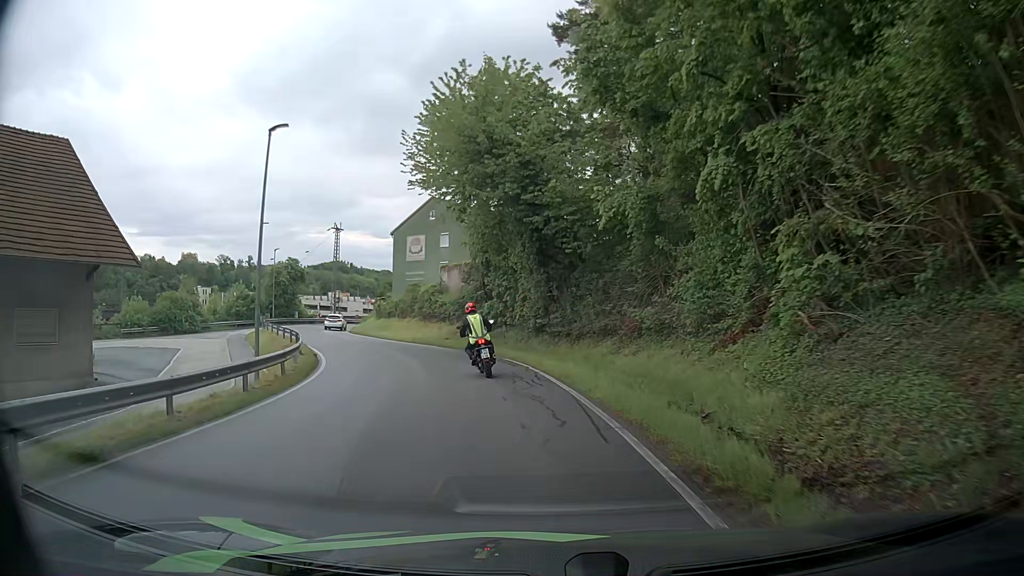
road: residential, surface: asphalt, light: Day
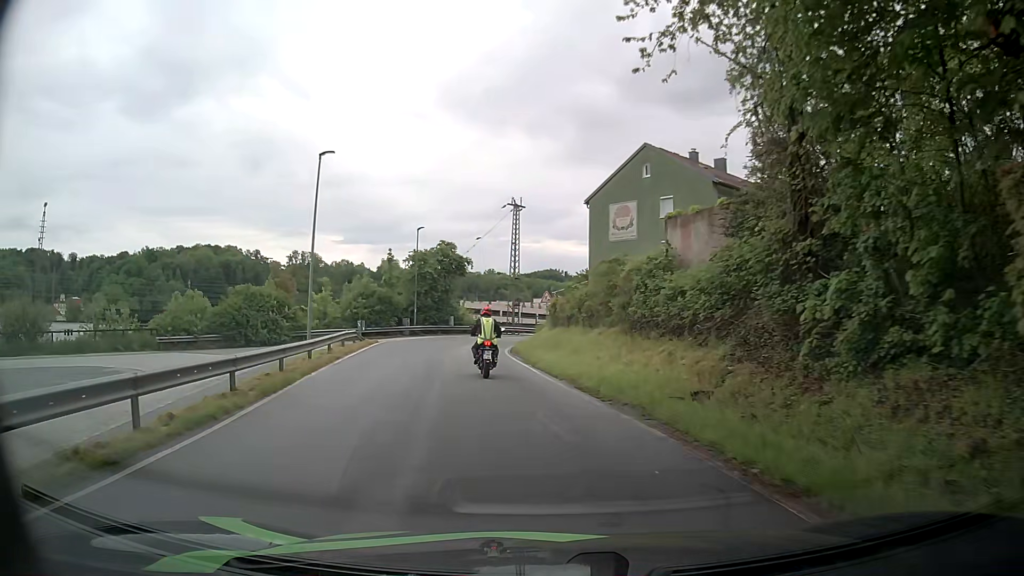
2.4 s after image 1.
(-3.8, +22.9) m; -20°
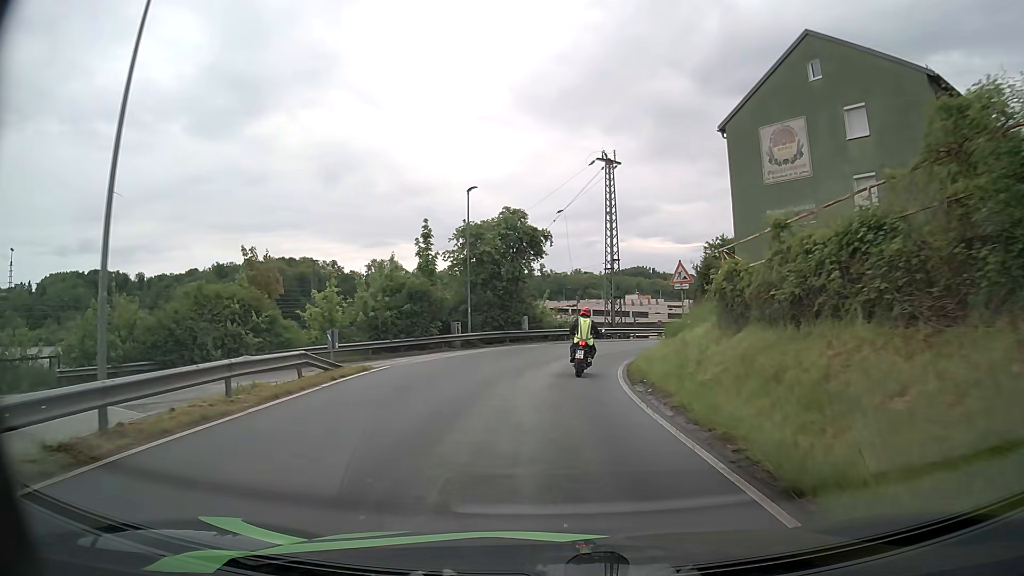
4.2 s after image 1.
(-1.4, +17.3) m; -7°
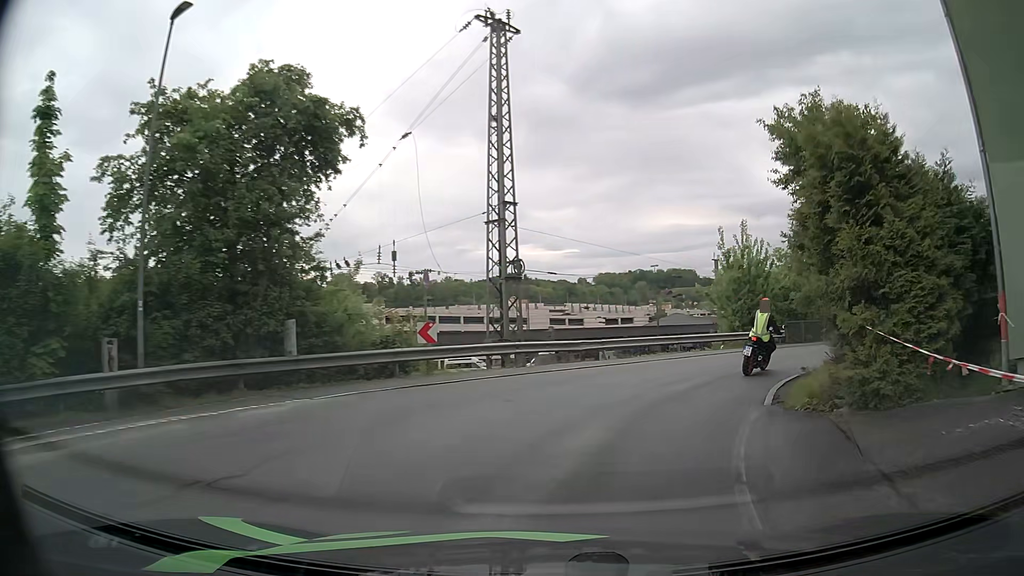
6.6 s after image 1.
(+0.9, +22.4) m; +10°
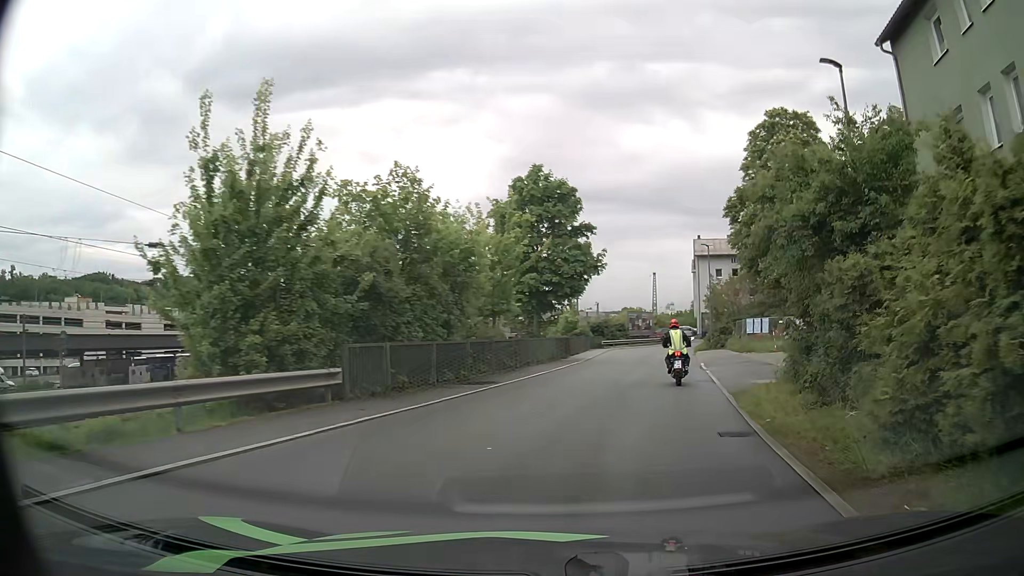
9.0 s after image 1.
(+5.9, +18.5) m; +36°
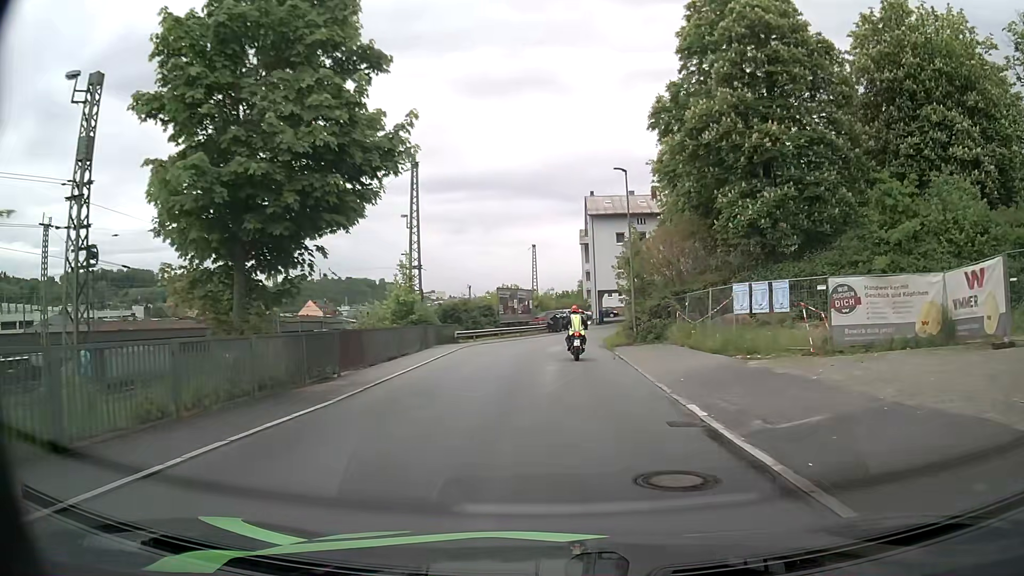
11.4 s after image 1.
(+3.2, +21.7) m; +11°
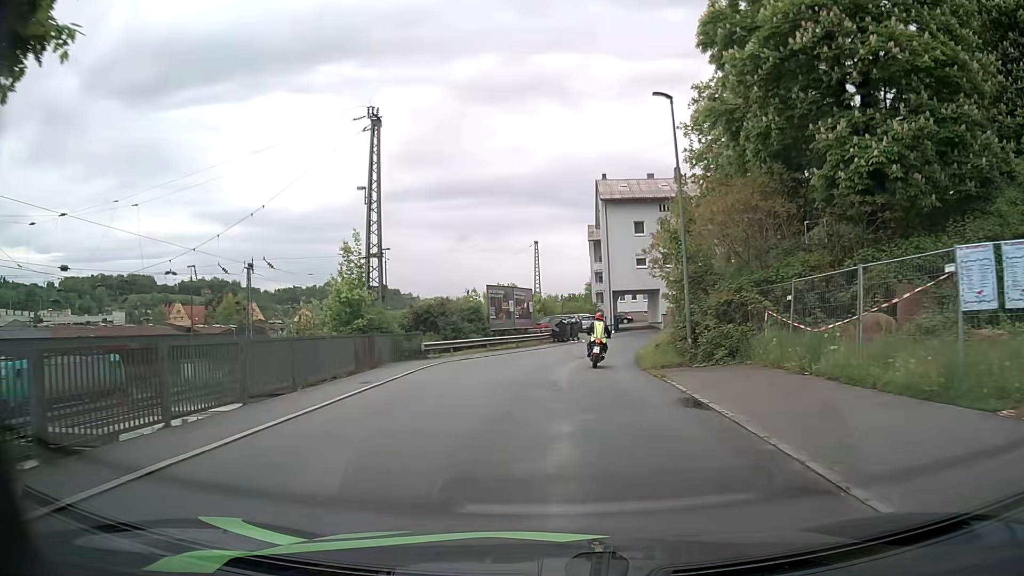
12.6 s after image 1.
(0.0, +11.4) m; 0°
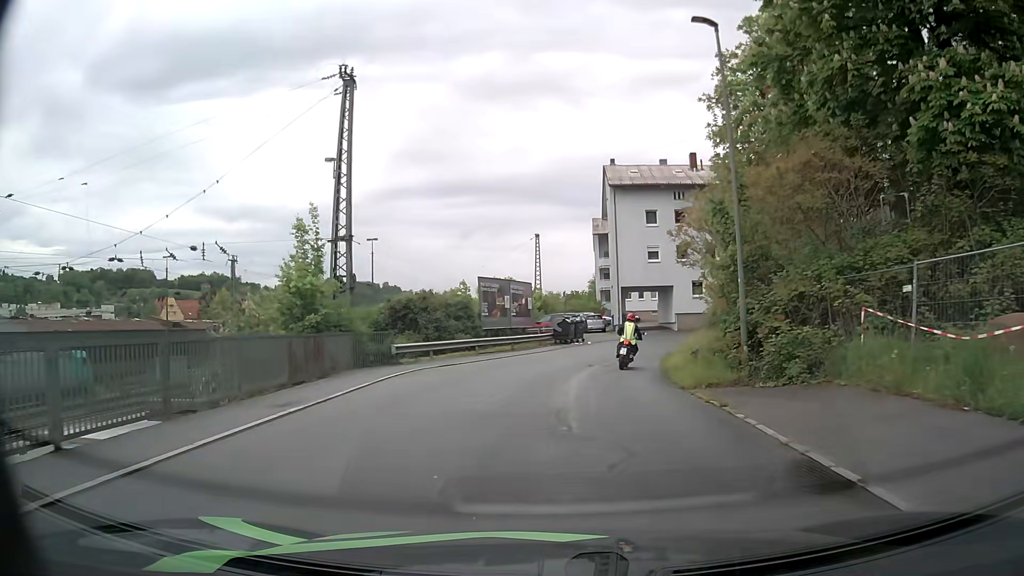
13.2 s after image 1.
(0.0, +5.5) m; 0°
(0, +10) (+1, +20) (+5, +29) (+11, +37) (+21, +40) (+31, +41) (+41, +40) (+51, +39) (+60, +39) (+67, +46) m
